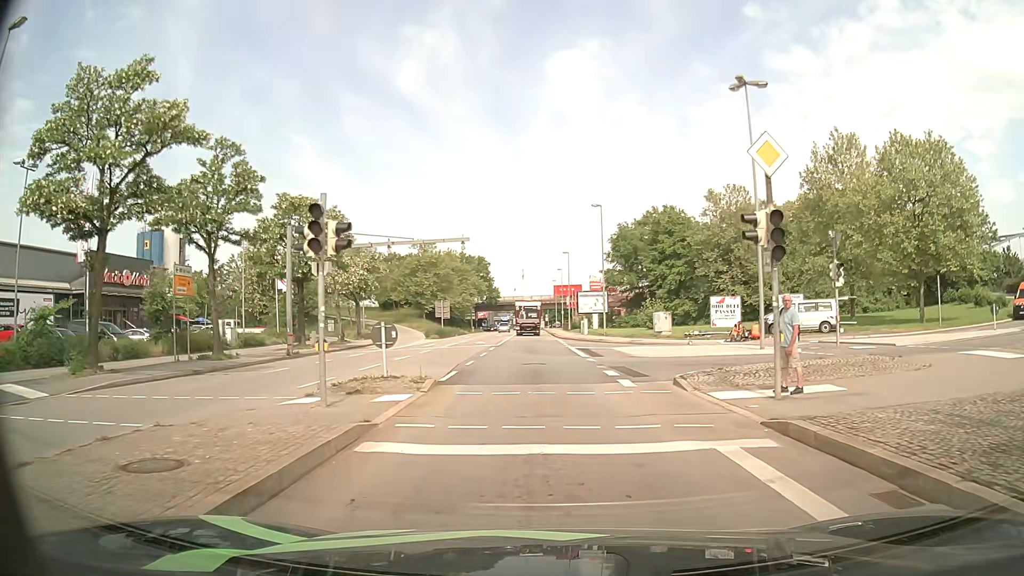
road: primary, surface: asphalt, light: Day
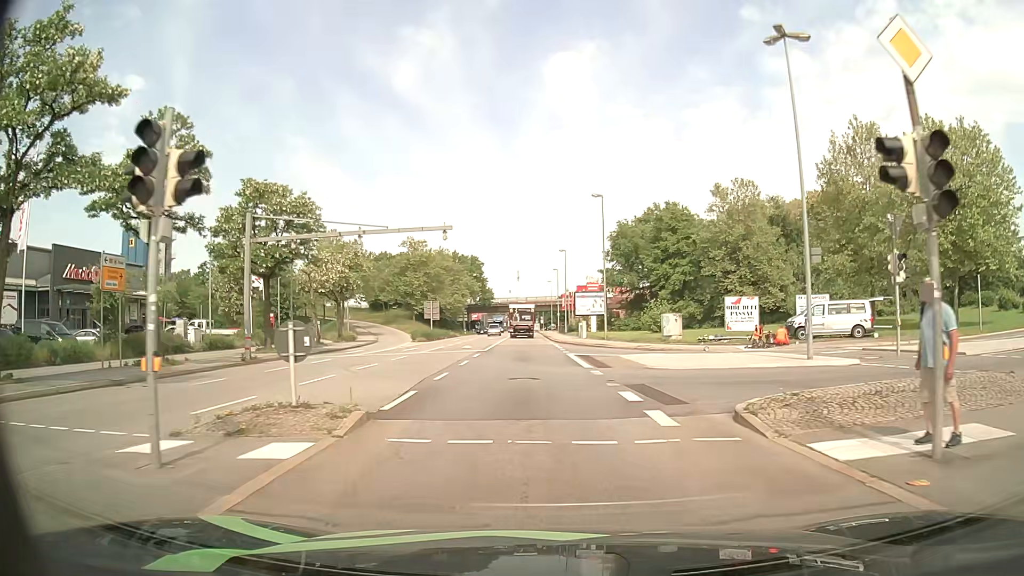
(0.0, +5.1) m; 0°
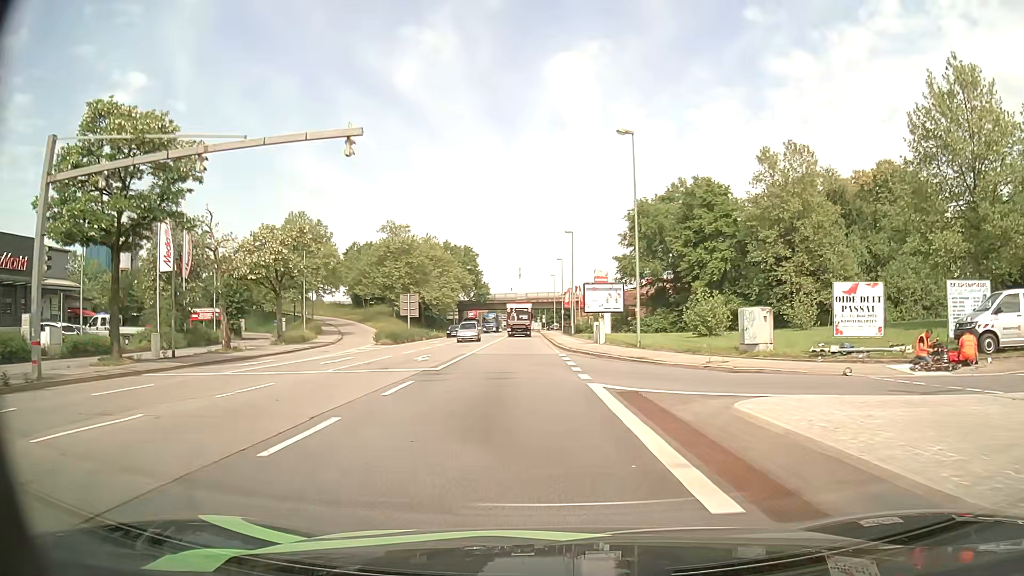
(+0.1, +16.2) m; -1°
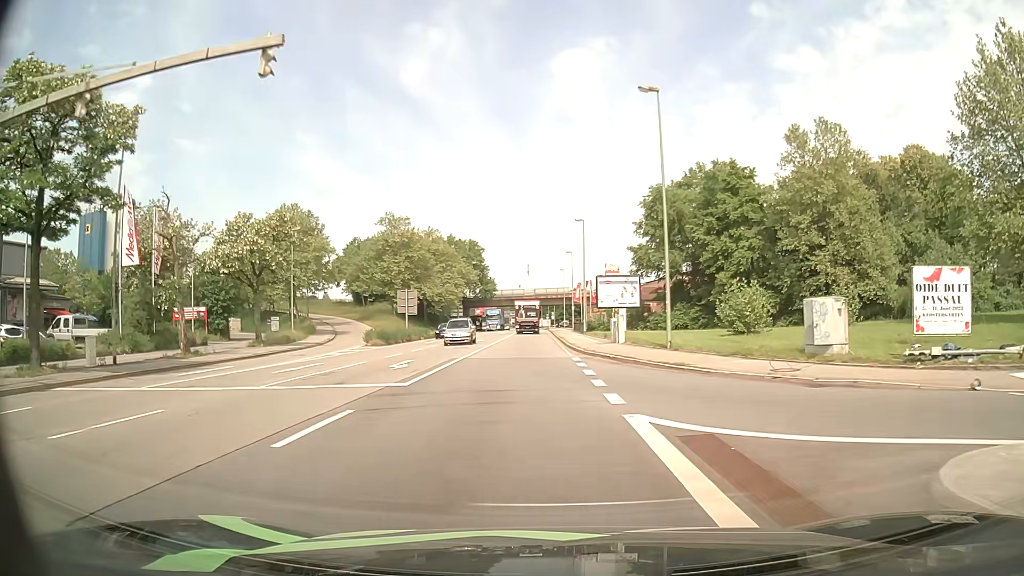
(0.0, +5.7) m; 0°
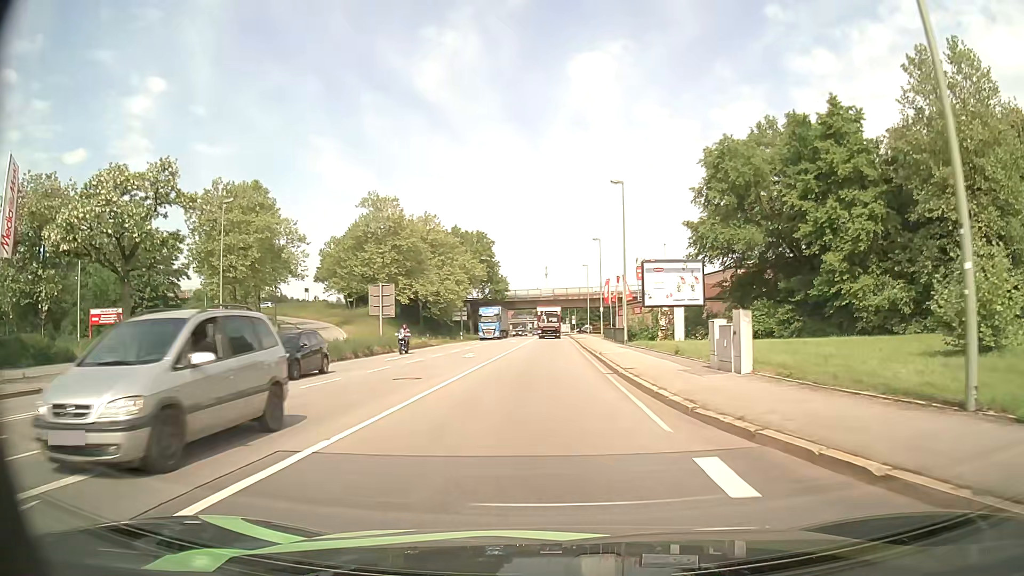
(-0.4, +18.0) m; -2°
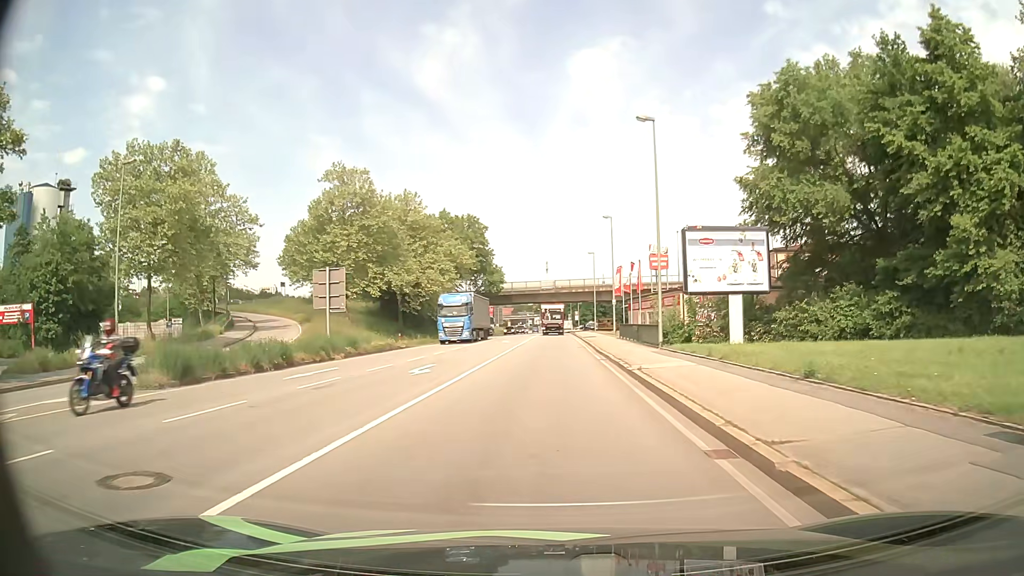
(+0.1, +12.7) m; +1°
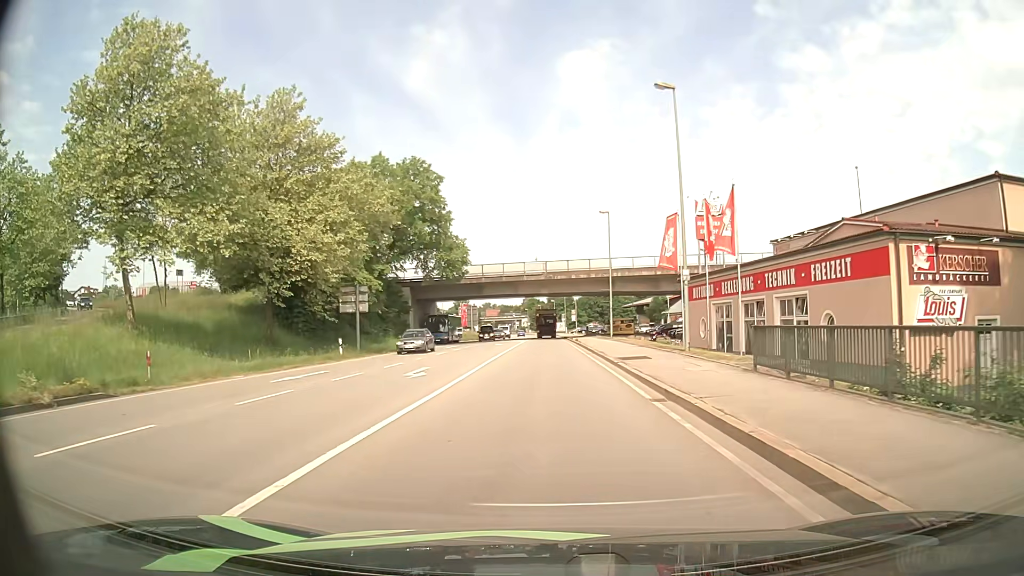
(+0.1, +33.5) m; +1°
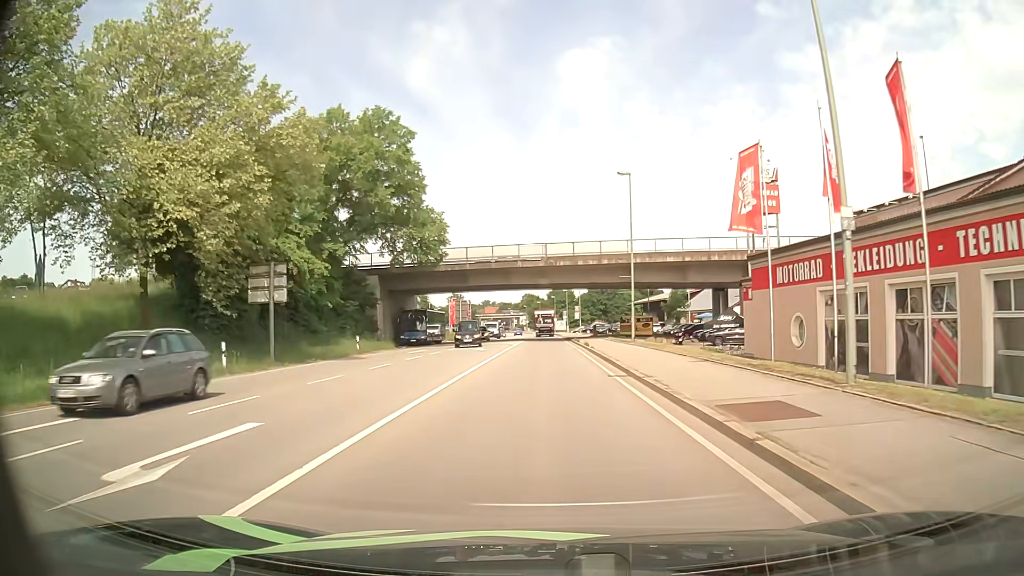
(0.0, +13.9) m; 0°
